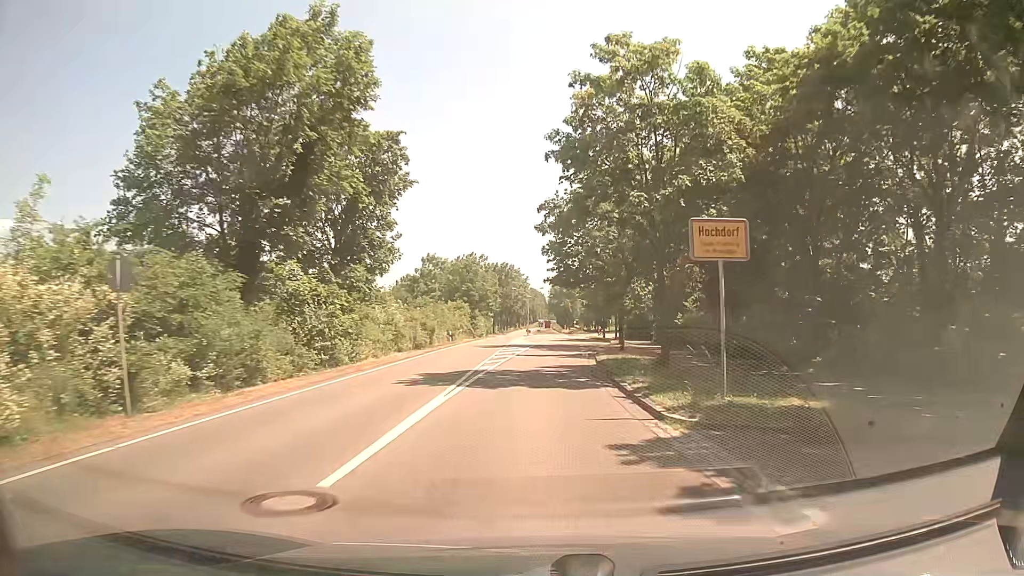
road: secondary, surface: asphalt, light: Day
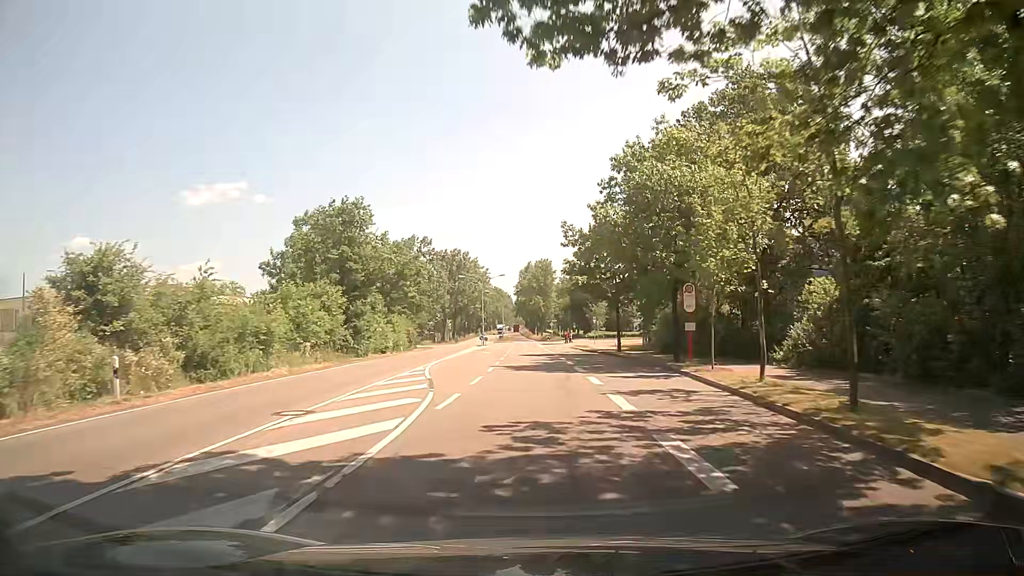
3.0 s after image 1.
(+1.4, +43.9) m; +3°
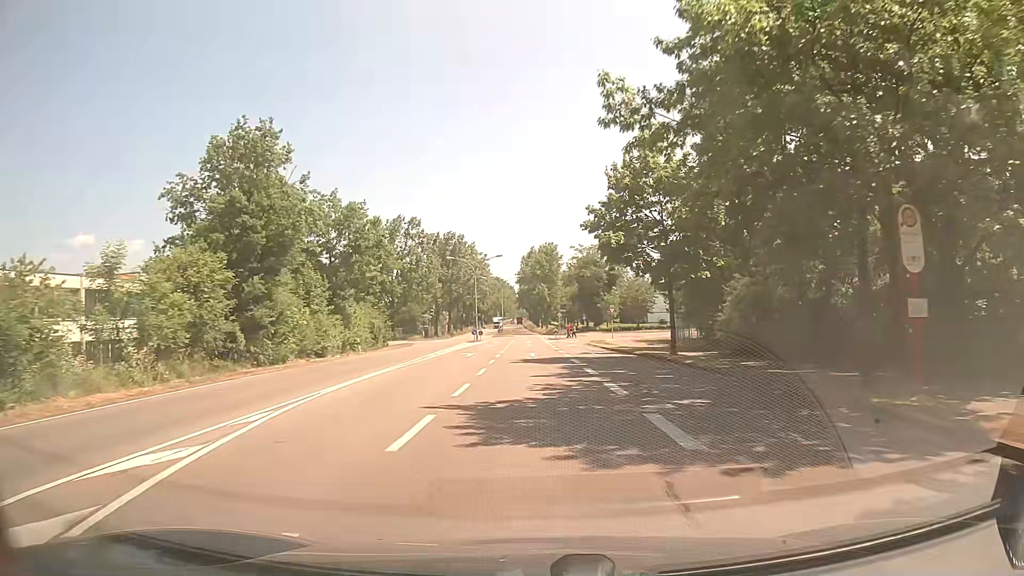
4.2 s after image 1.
(-0.1, +16.4) m; -1°
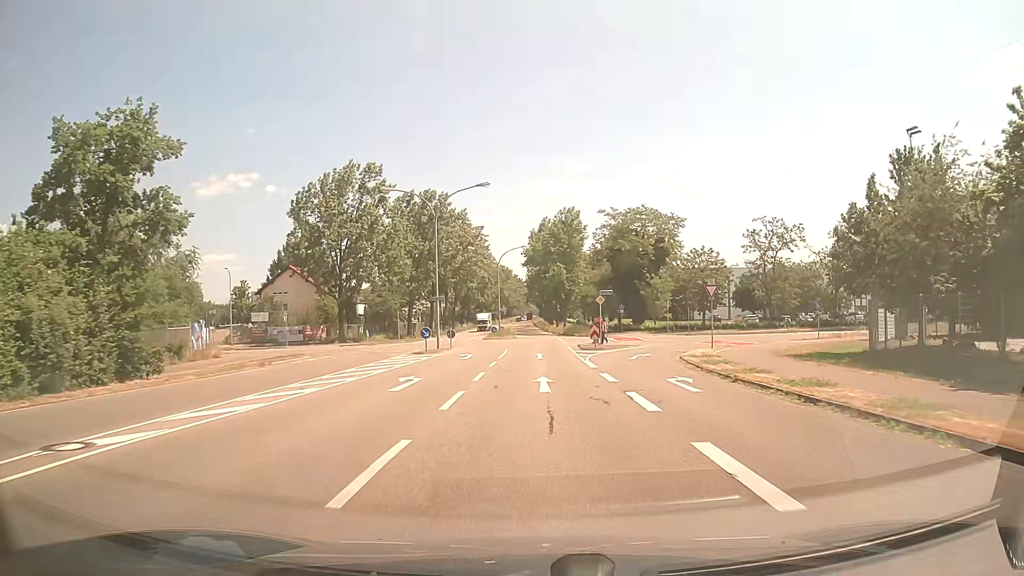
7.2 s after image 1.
(-0.3, +38.3) m; 0°
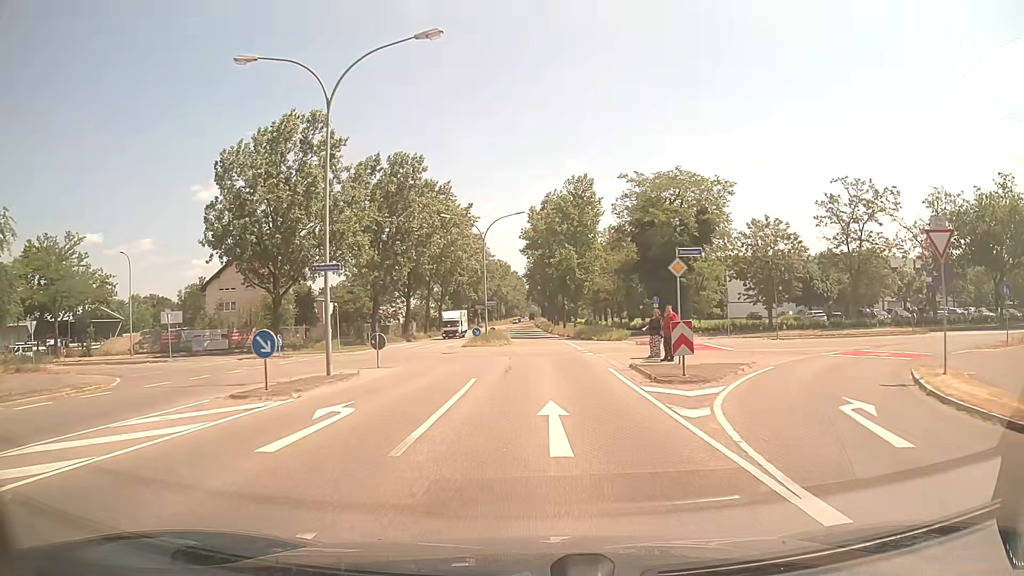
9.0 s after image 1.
(-0.1, +21.7) m; 0°
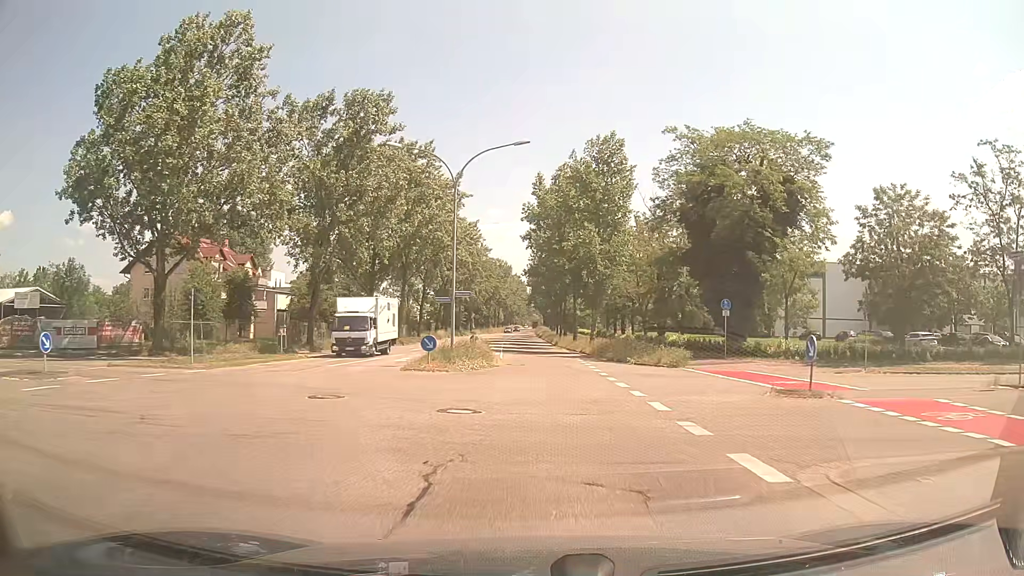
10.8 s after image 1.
(-0.2, +21.2) m; 0°
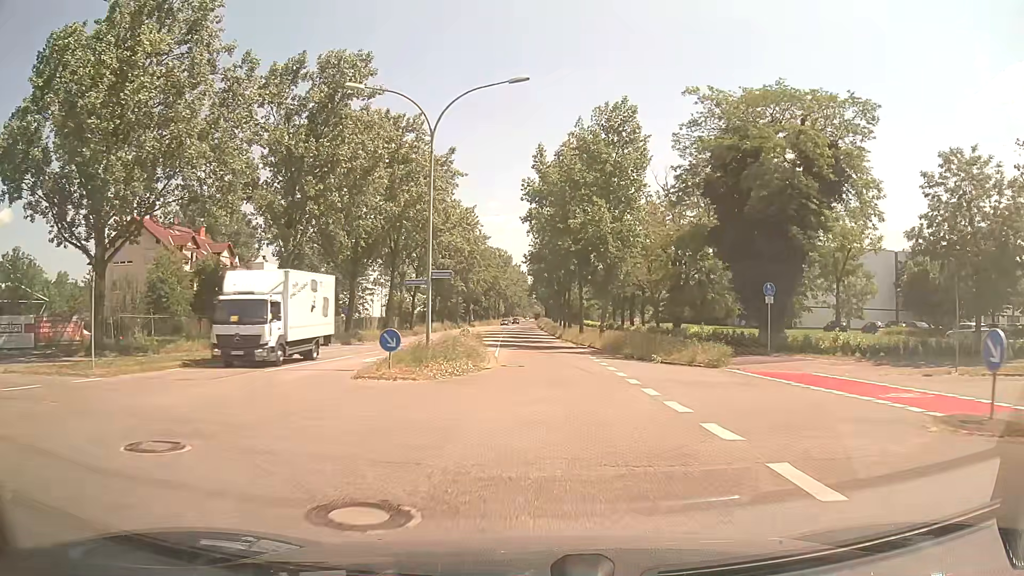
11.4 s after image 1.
(0.0, +7.0) m; 0°
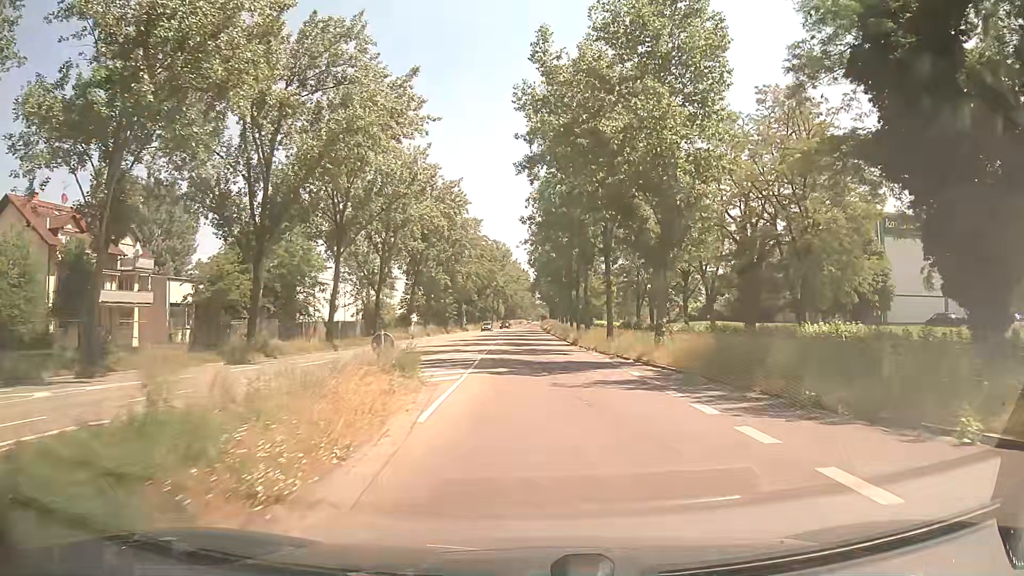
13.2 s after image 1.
(0.0, +21.4) m; 0°
(0, +10) (0, +20) (0, +30) (0, +40) (-1, +50) (-1, +60) (-1, +70) (-1, +80) (-1, +90) (-1, +100) m
